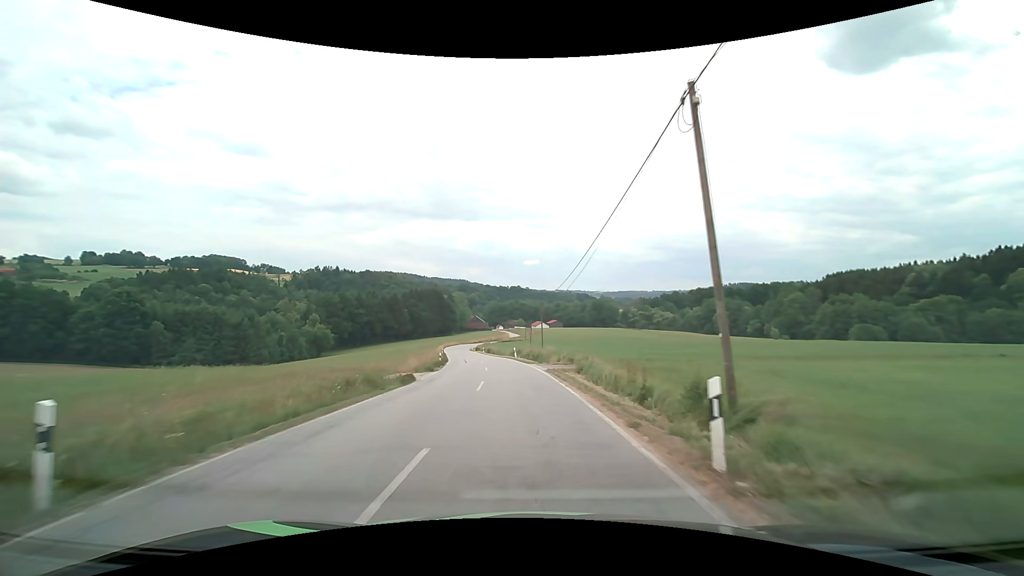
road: secondary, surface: asphalt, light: Day
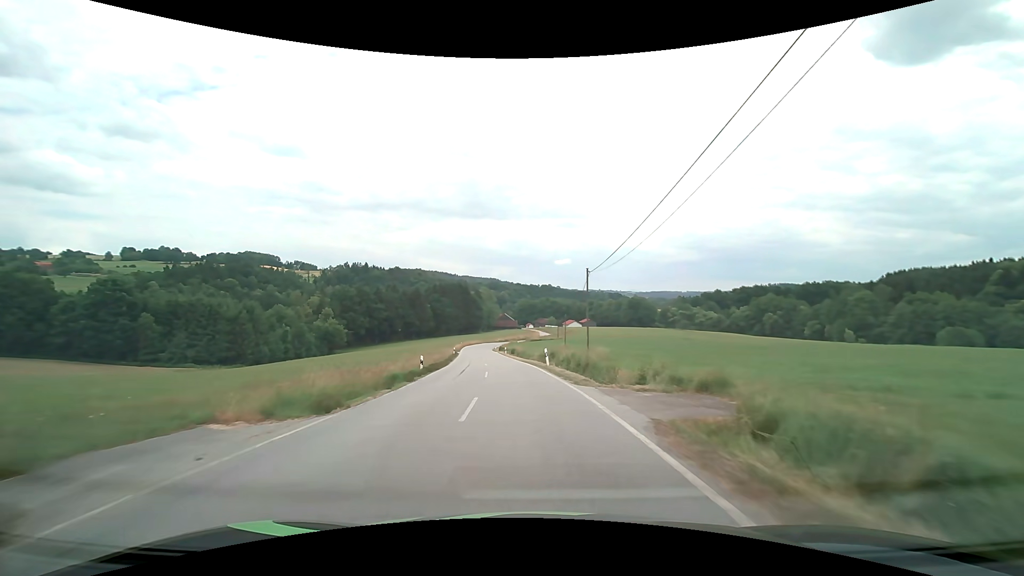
(-0.6, +18.2) m; -3°
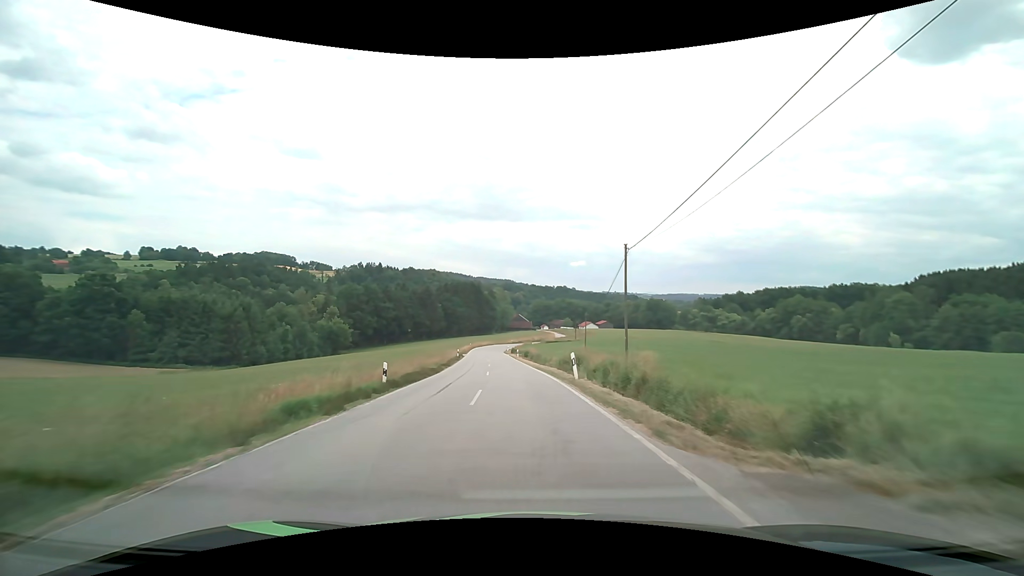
(-0.2, +9.2) m; -2°
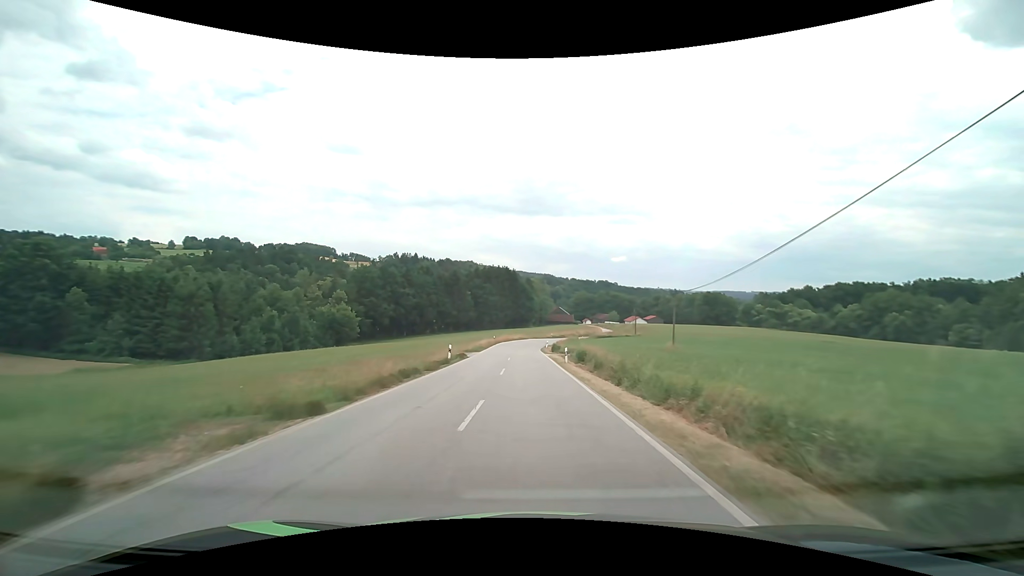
(-1.3, +28.1) m; -5°
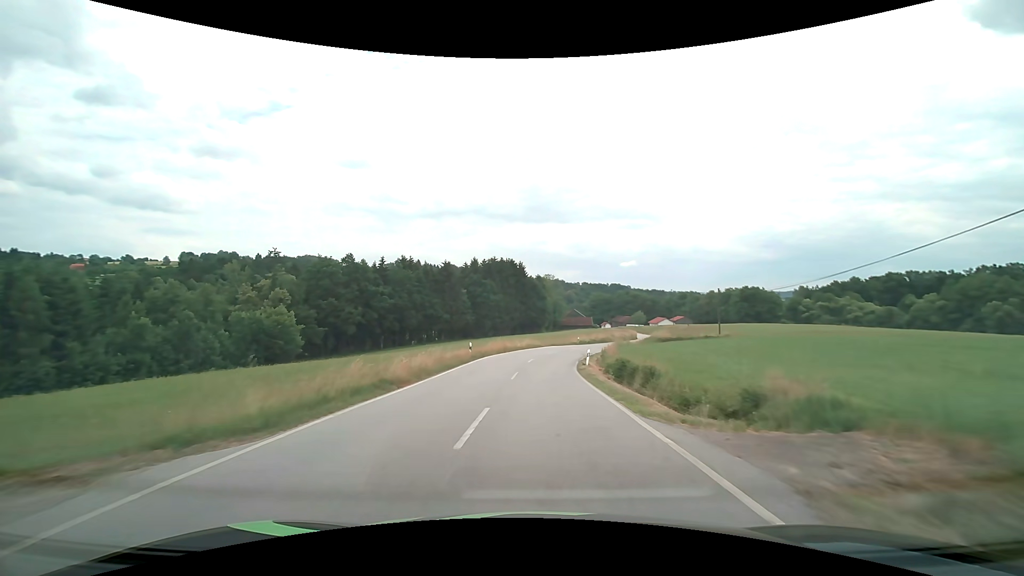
(-0.6, +37.4) m; -1°
